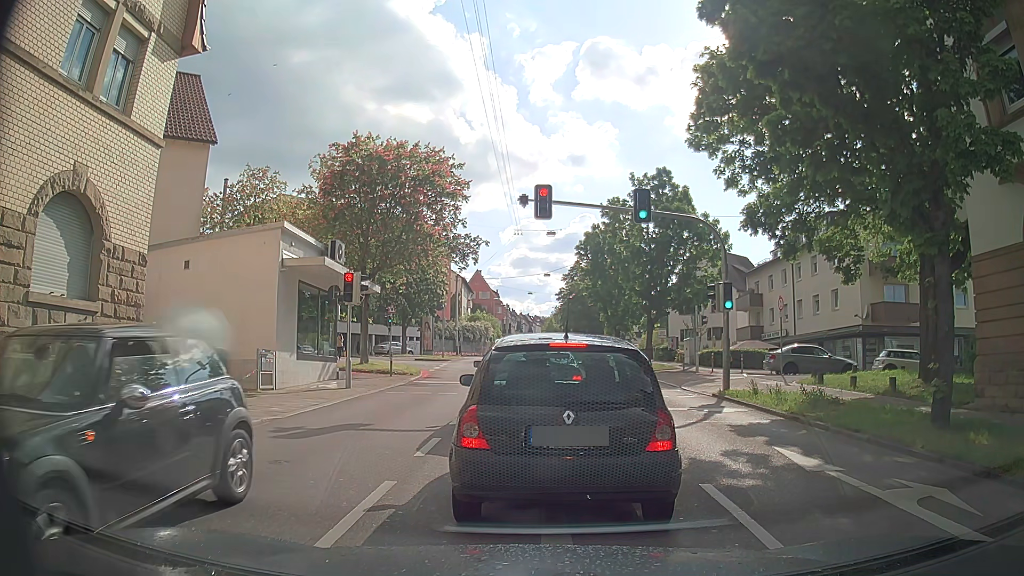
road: secondary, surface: asphalt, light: Day
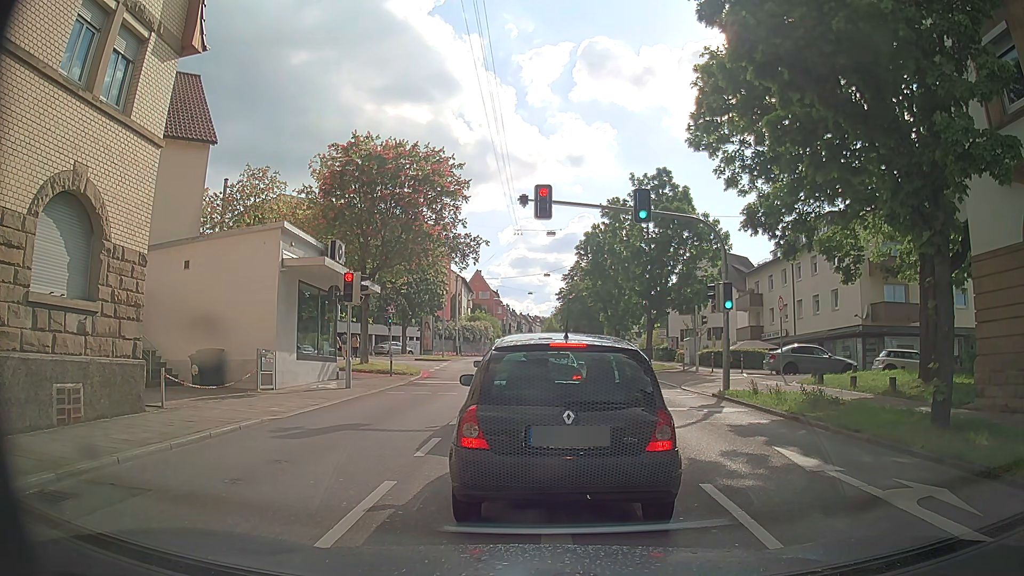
(0.0, 0.0) m; 0°
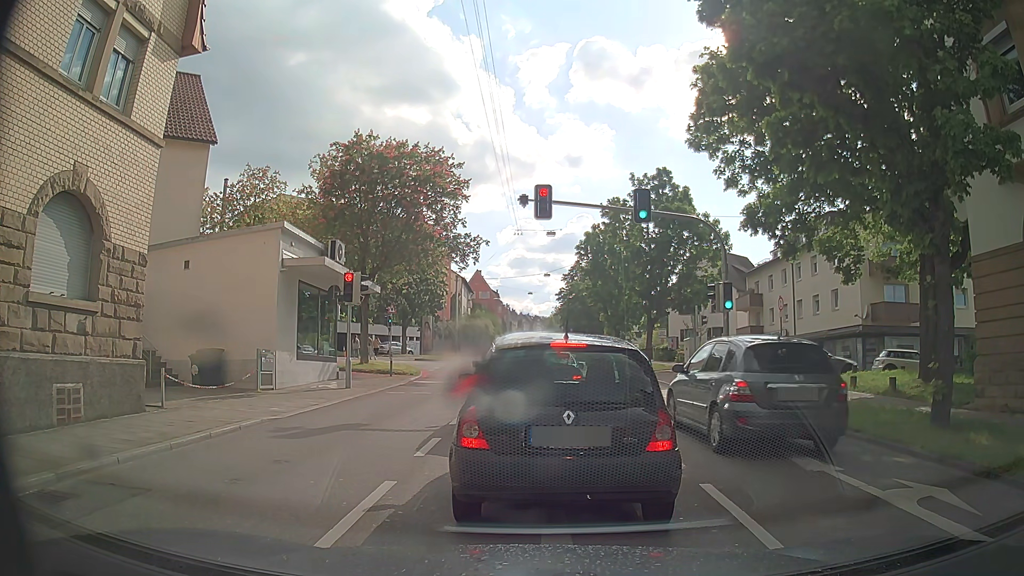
(0.0, 0.0) m; 0°
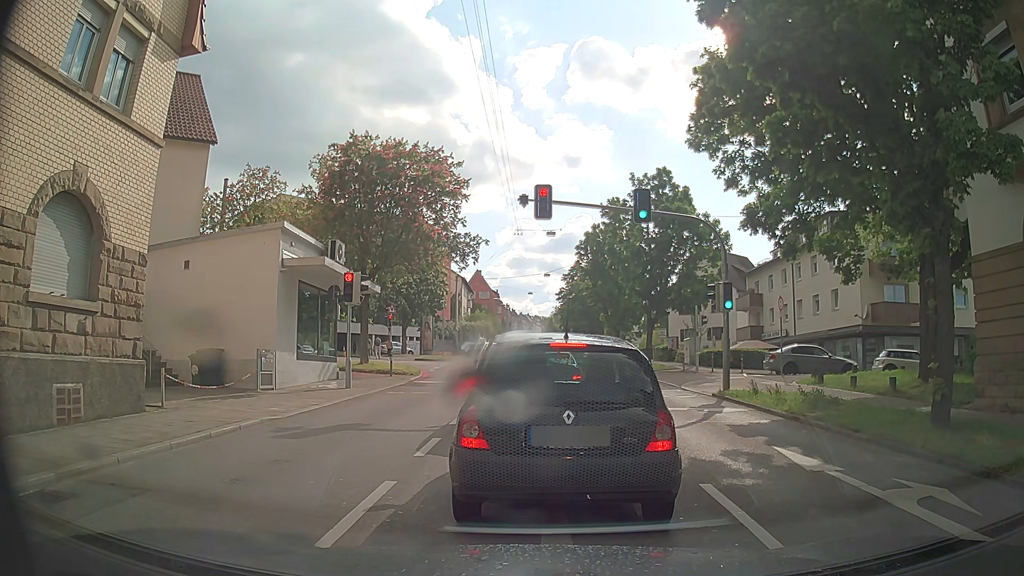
(0.0, 0.0) m; 0°
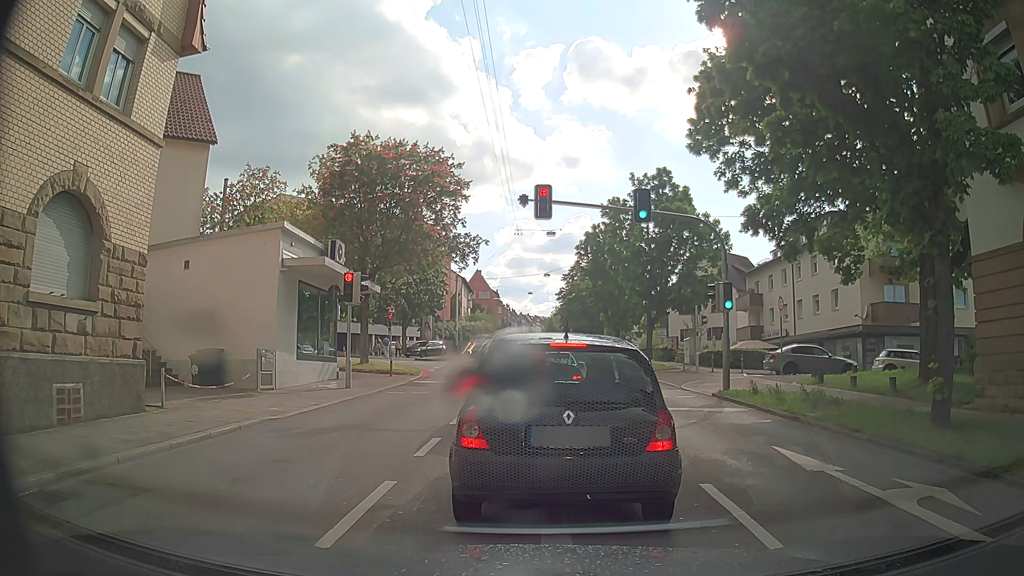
(0.0, 0.0) m; 0°
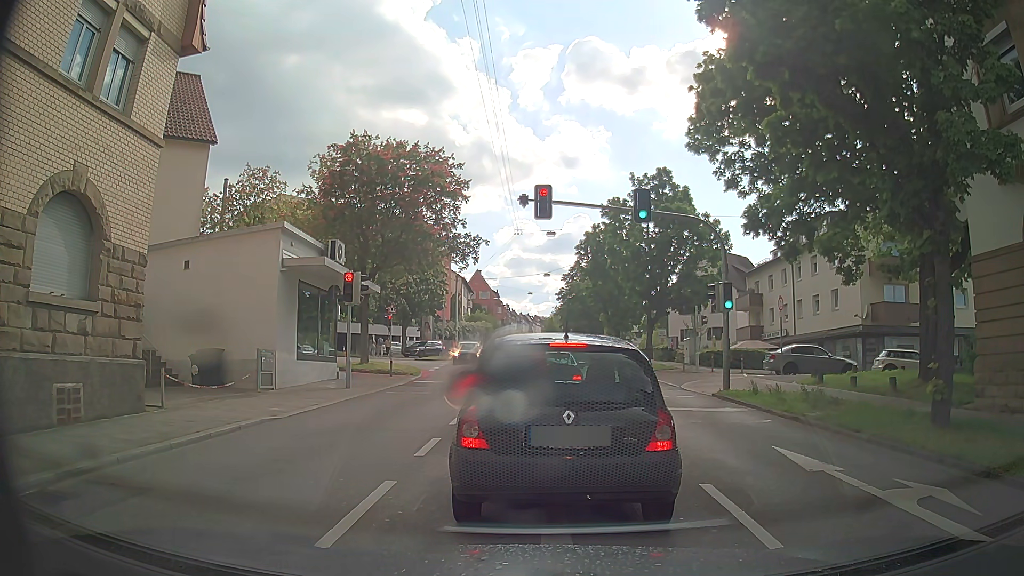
(0.0, 0.0) m; 0°
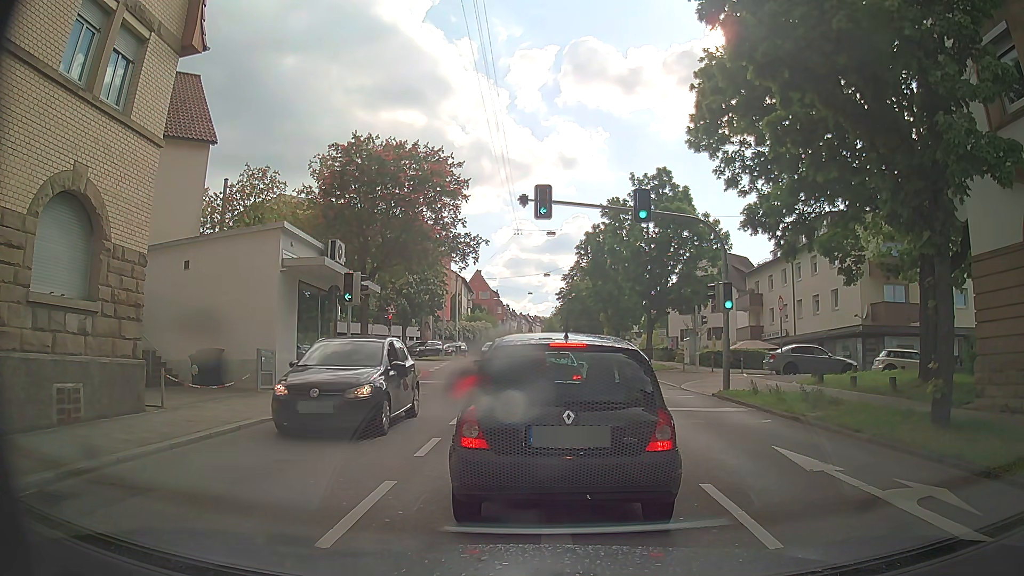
(0.0, 0.0) m; 0°
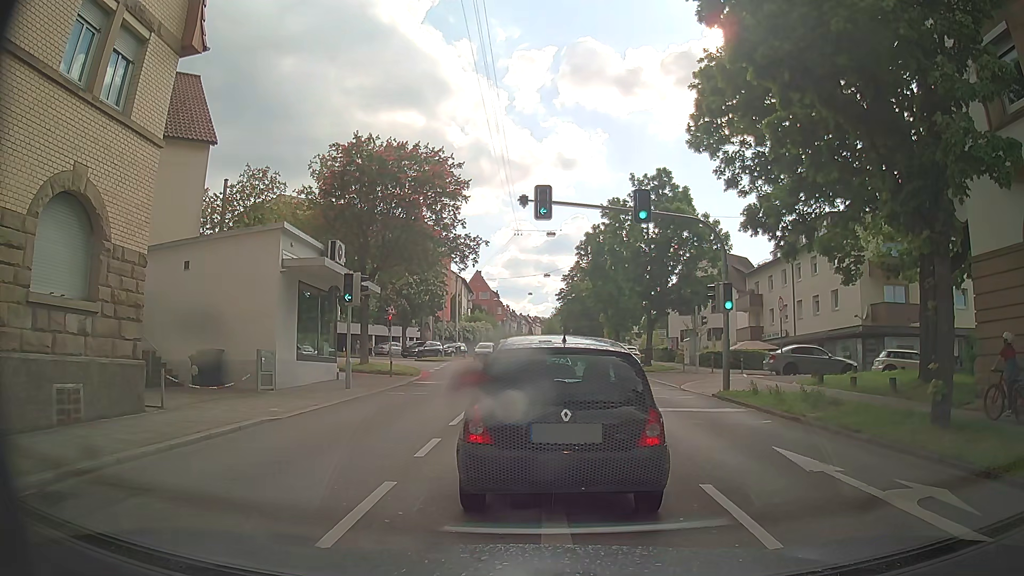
(0.0, 0.0) m; 0°
